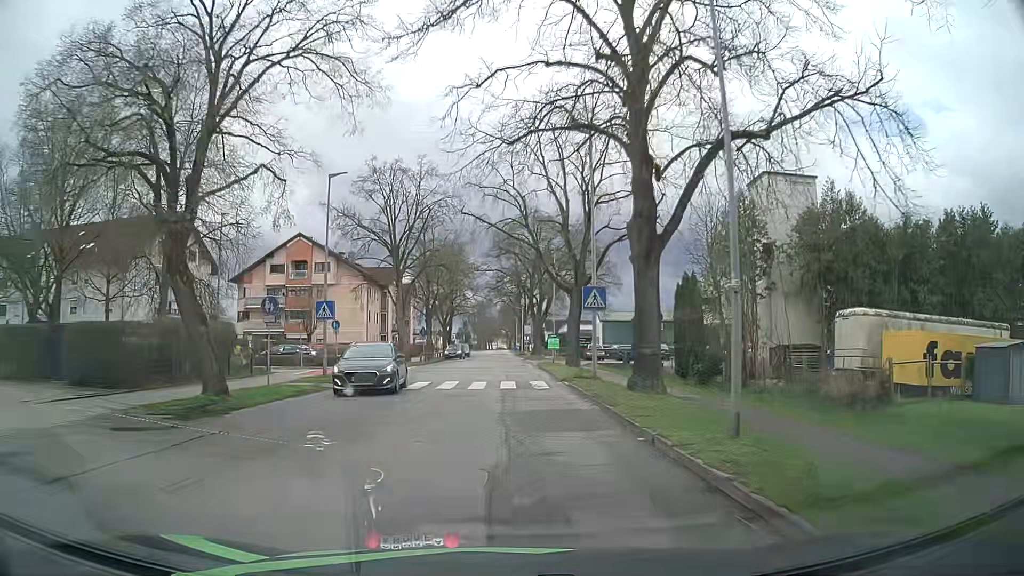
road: unclassified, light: Day
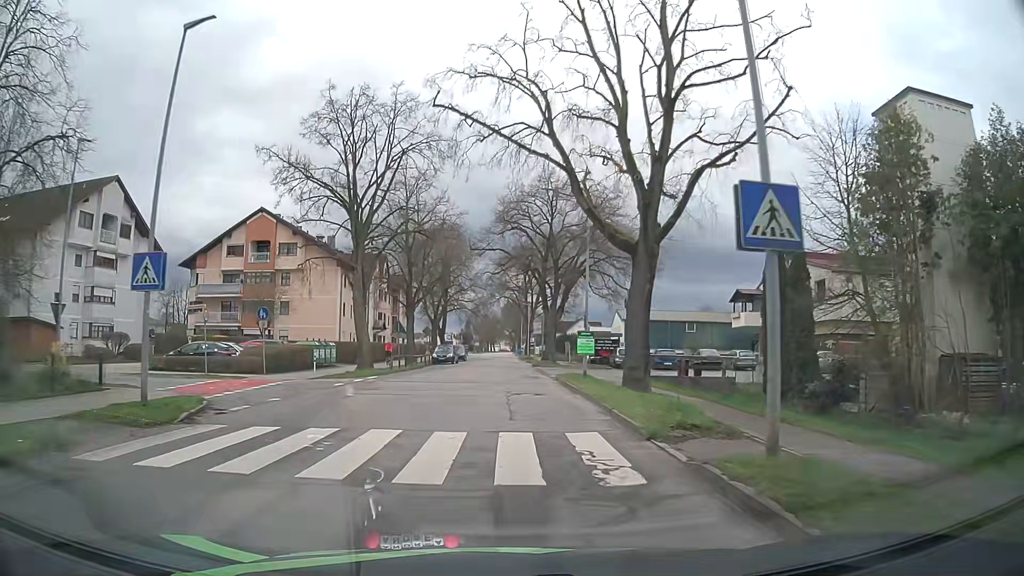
(+0.1, +14.2) m; 0°
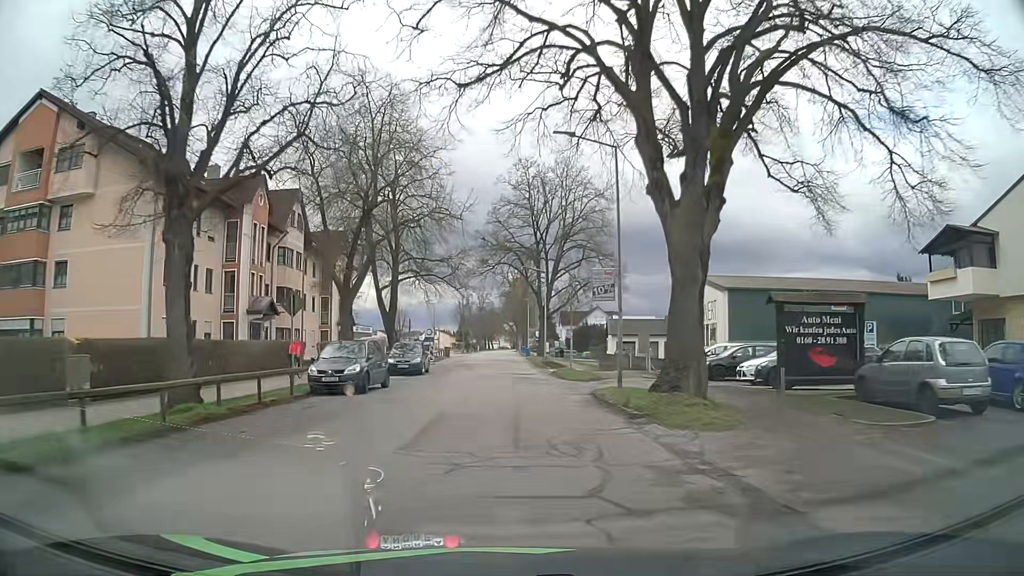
(+0.3, +35.3) m; 0°
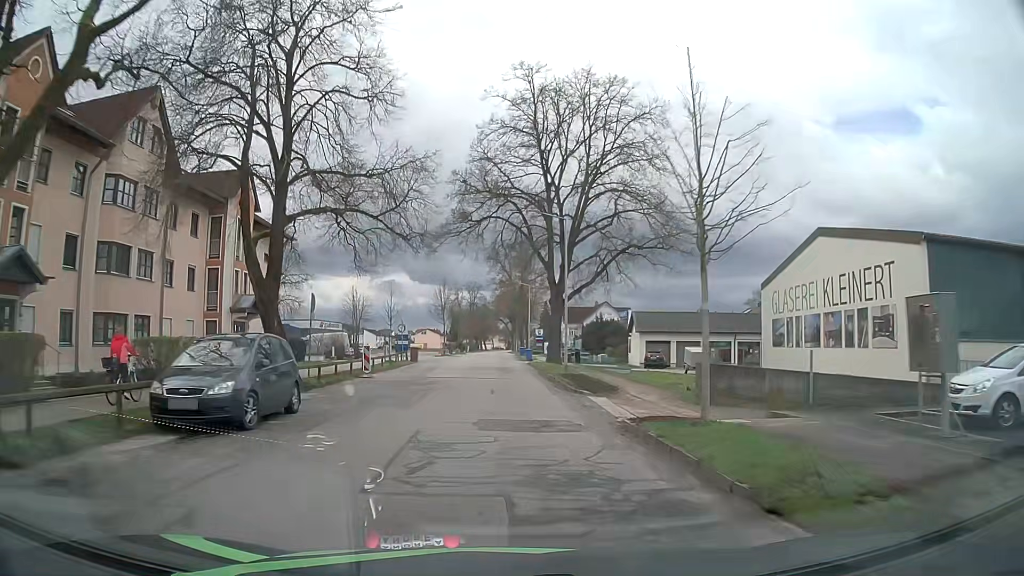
(+0.2, +21.3) m; 0°
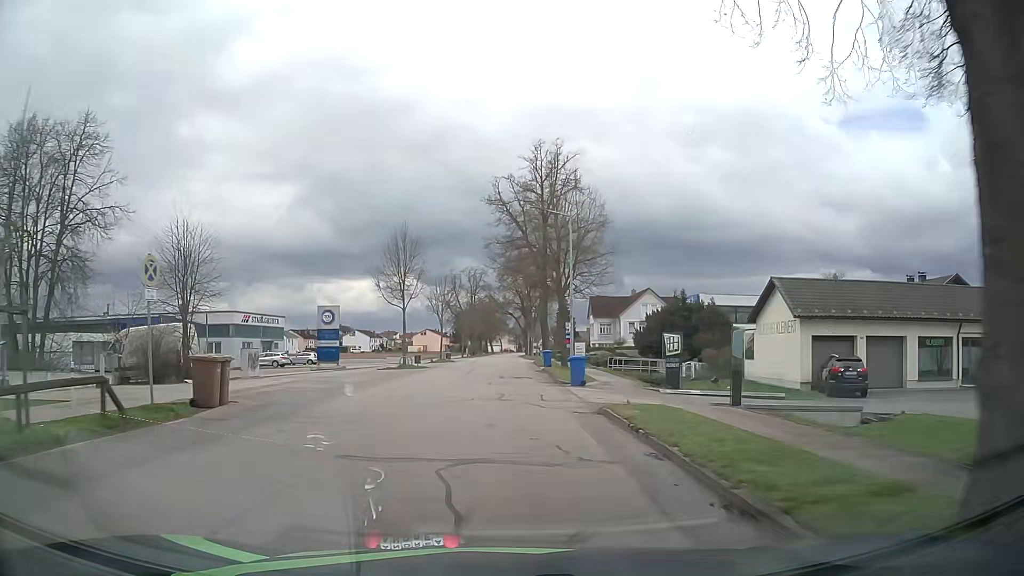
(+0.2, +34.8) m; 0°
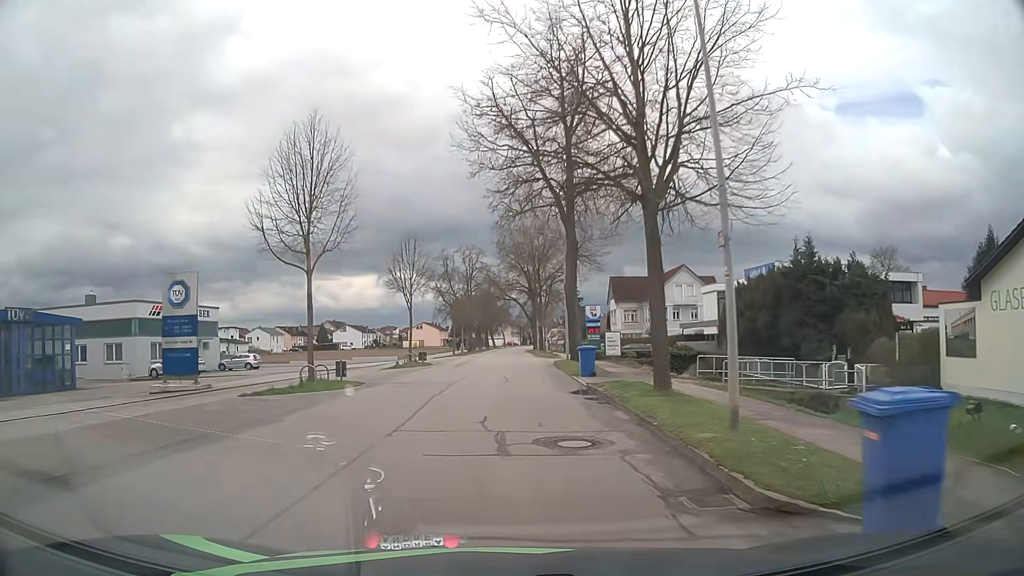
(-0.2, +20.3) m; -1°
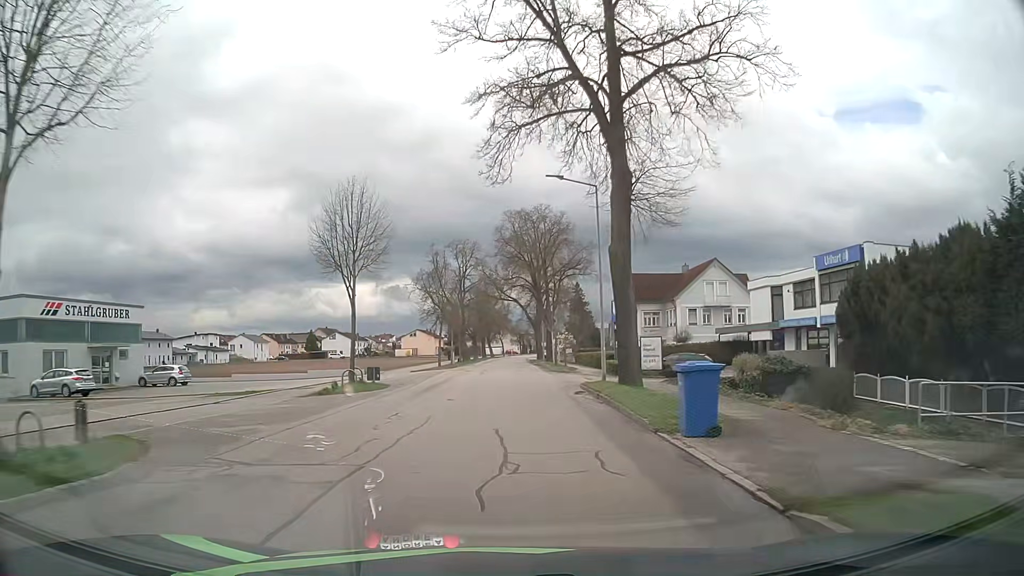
(0.0, +14.2) m; 0°
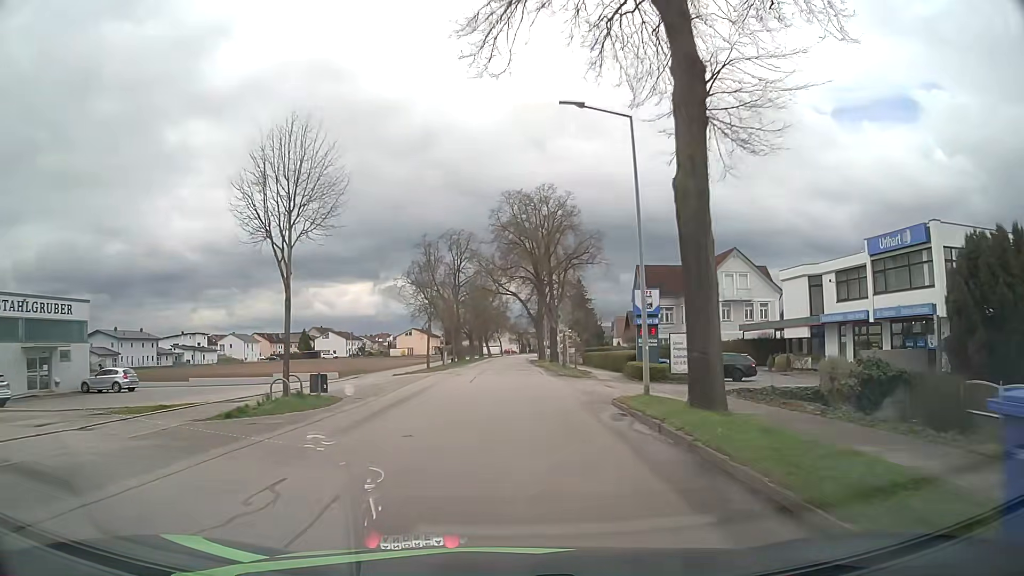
(0.0, +7.2) m; 0°
(0, +10) (0, +20) (0, +30) (0, +40) (0, +50) (0, +60) (0, +70) (+1, +80) (+1, +90) (+1, +100) m
